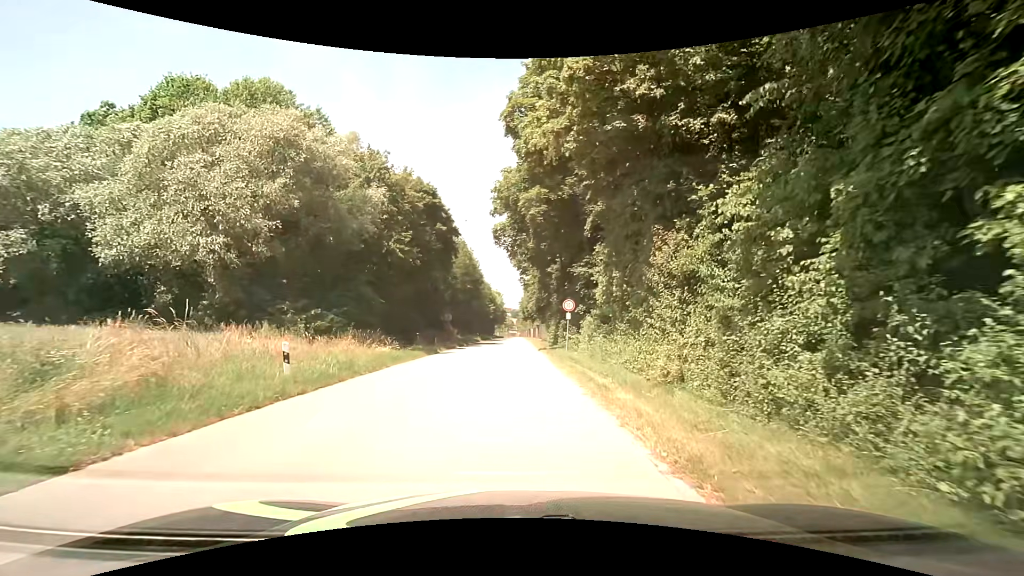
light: Day
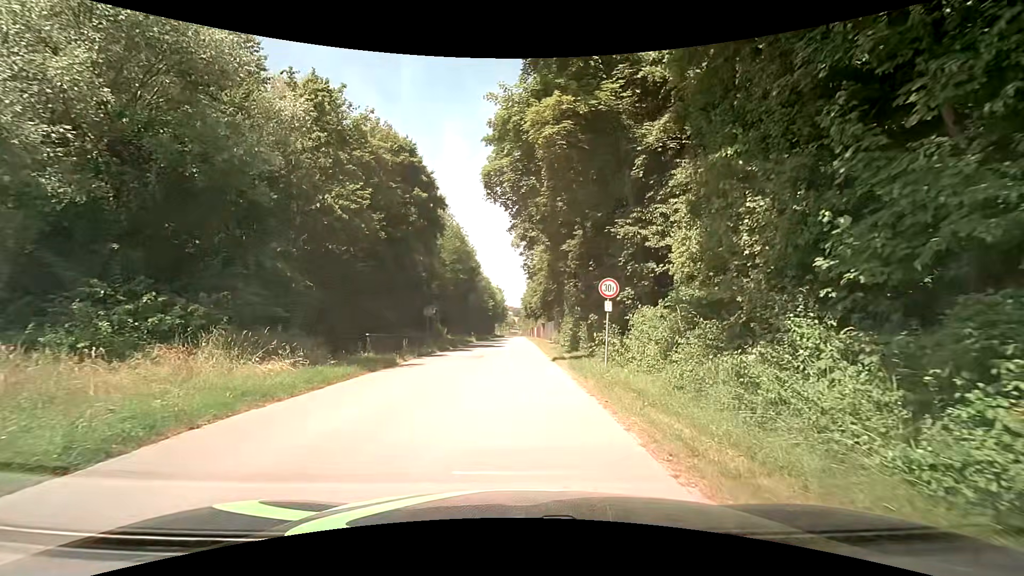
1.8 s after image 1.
(+0.1, +10.5) m; 0°
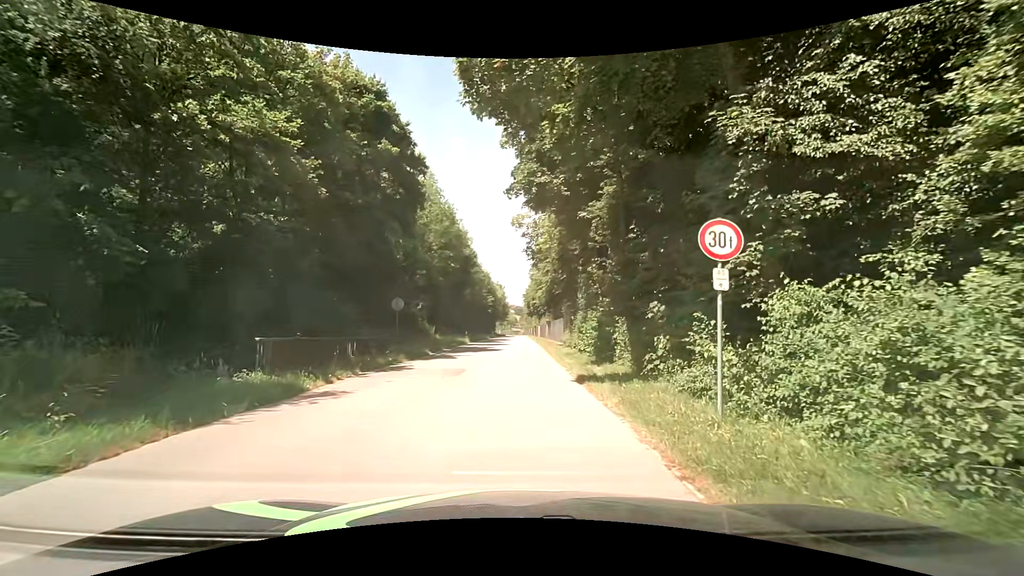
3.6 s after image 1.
(+0.1, +8.2) m; +1°
